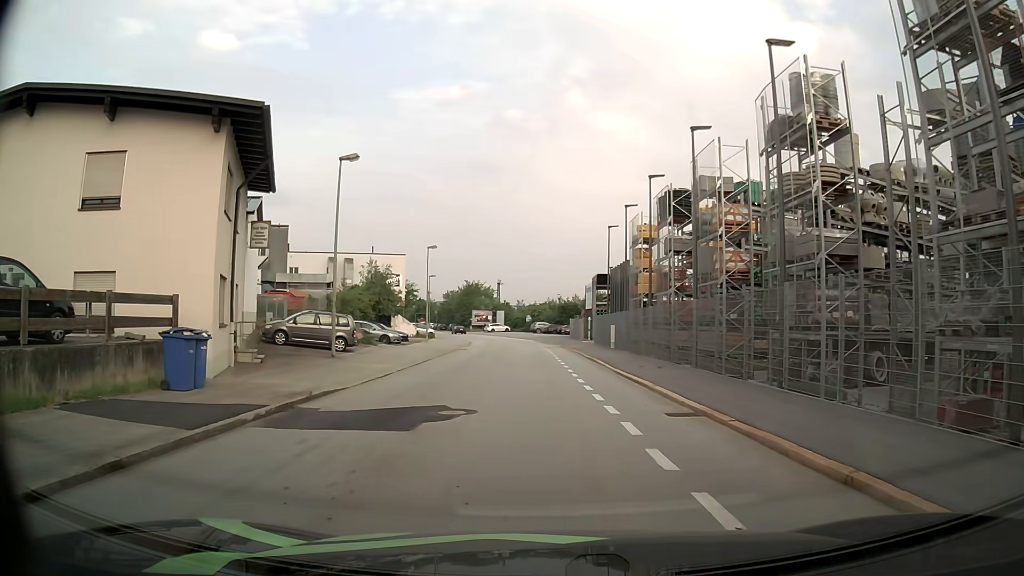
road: residential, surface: asphalt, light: Day
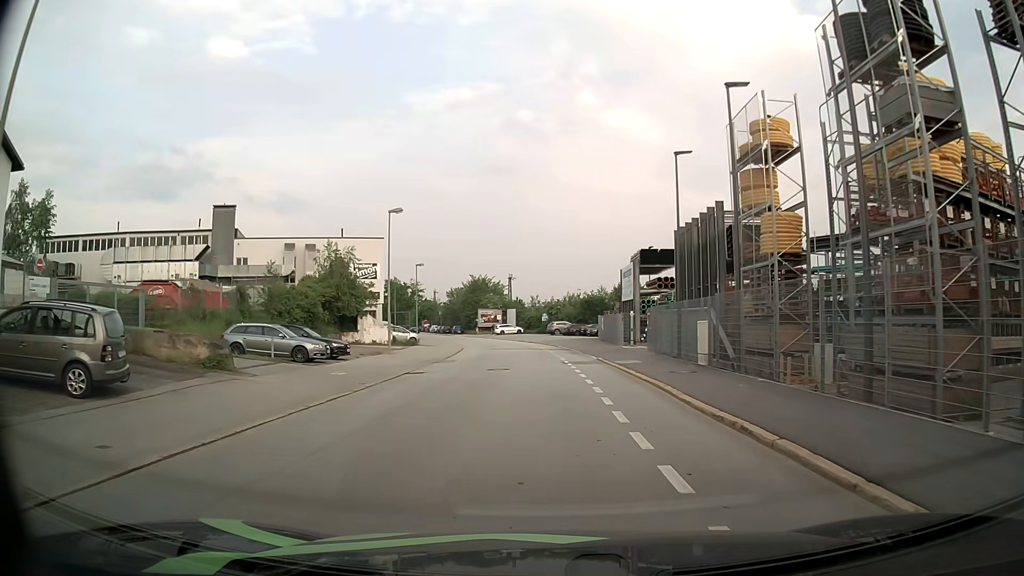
(0.0, +19.5) m; 0°
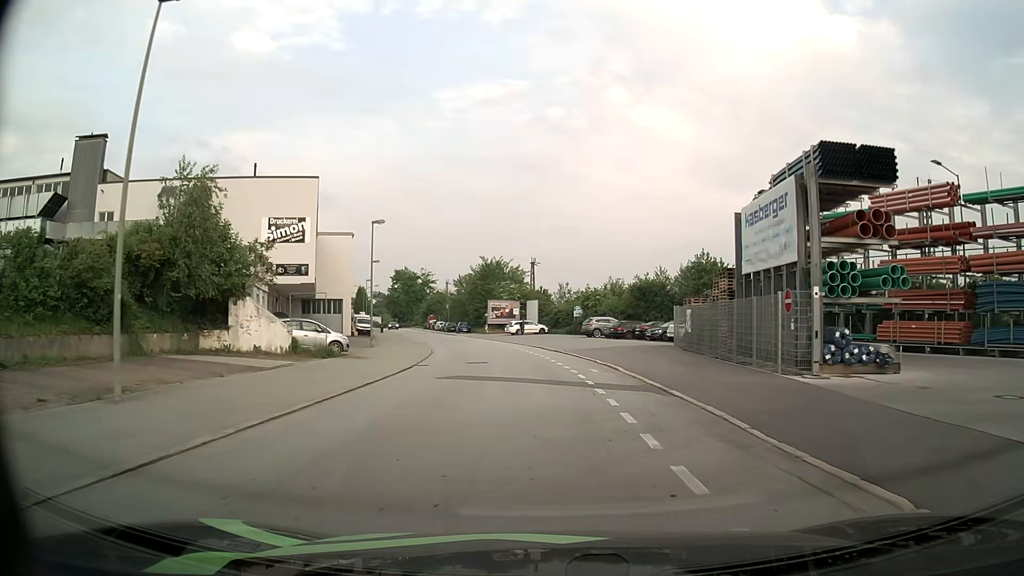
(-0.4, +26.7) m; -2°
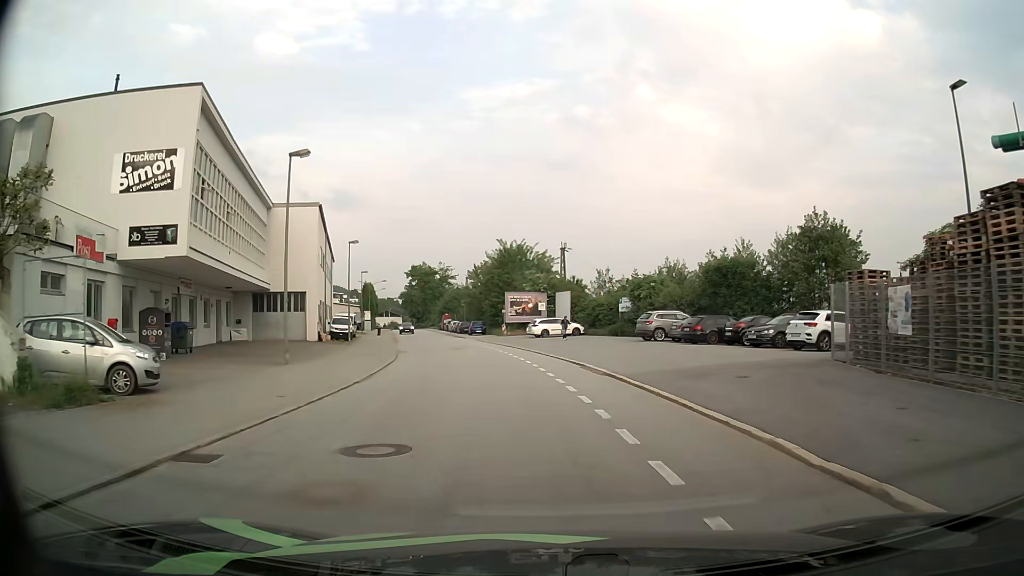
(-0.3, +17.9) m; -3°
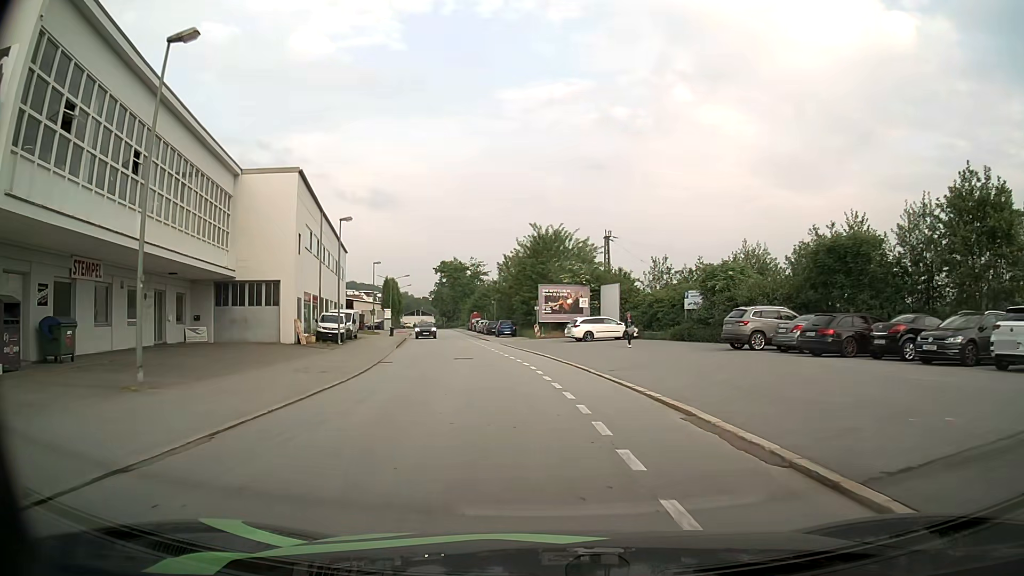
(-0.3, +11.5) m; -3°
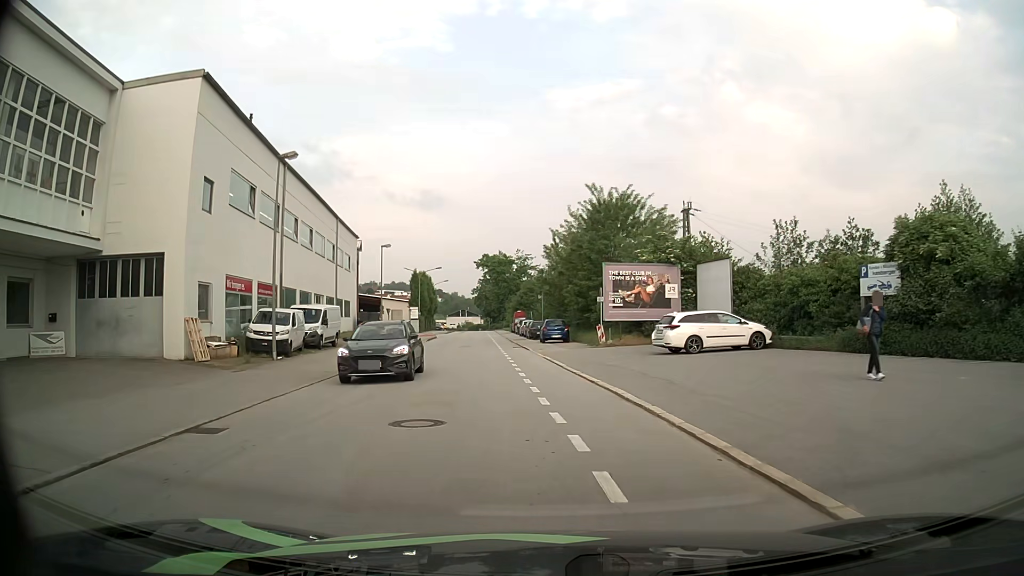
(-0.8, +17.3) m; -5°
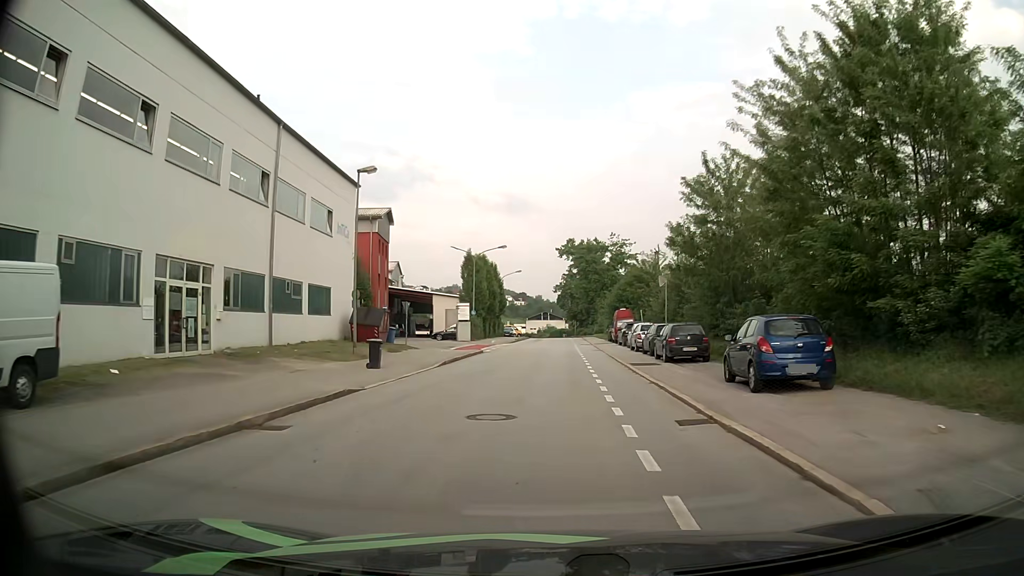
(-2.5, +29.1) m; -7°
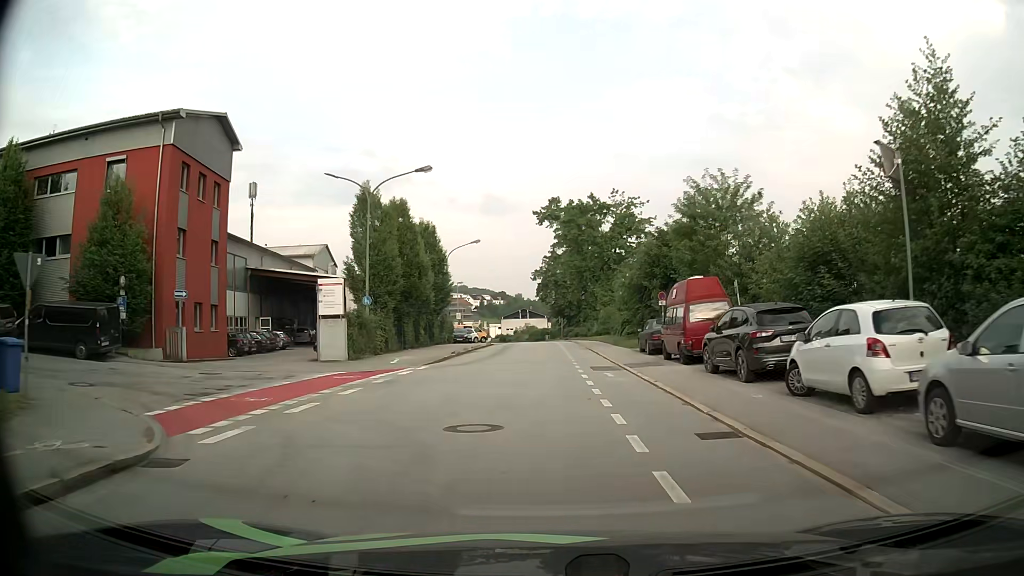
(+0.4, +32.0) m; +2°
(0, +10) (0, +20) (0, +30) (0, +40) (-1, +50) (-1, +60) (-1, +70) (-1, +80) (-2, +90) (-4, +100) m
